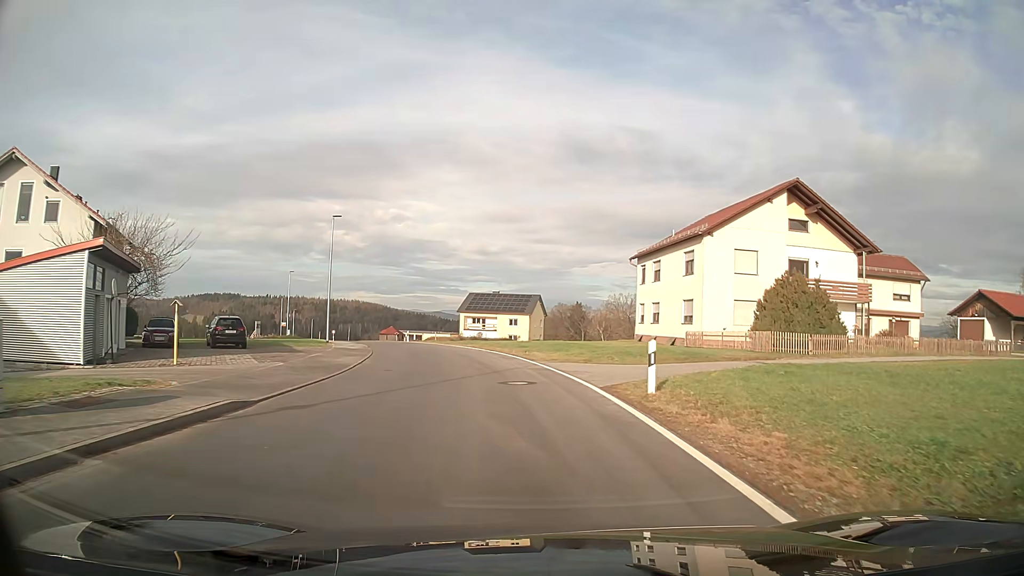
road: unclassified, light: Day
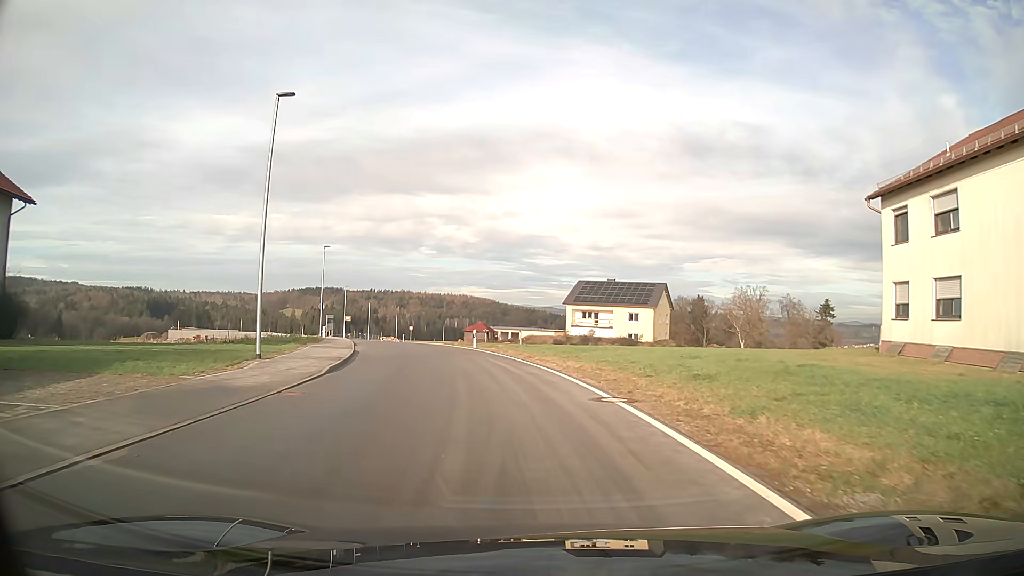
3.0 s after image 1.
(-1.8, +24.1) m; -10°
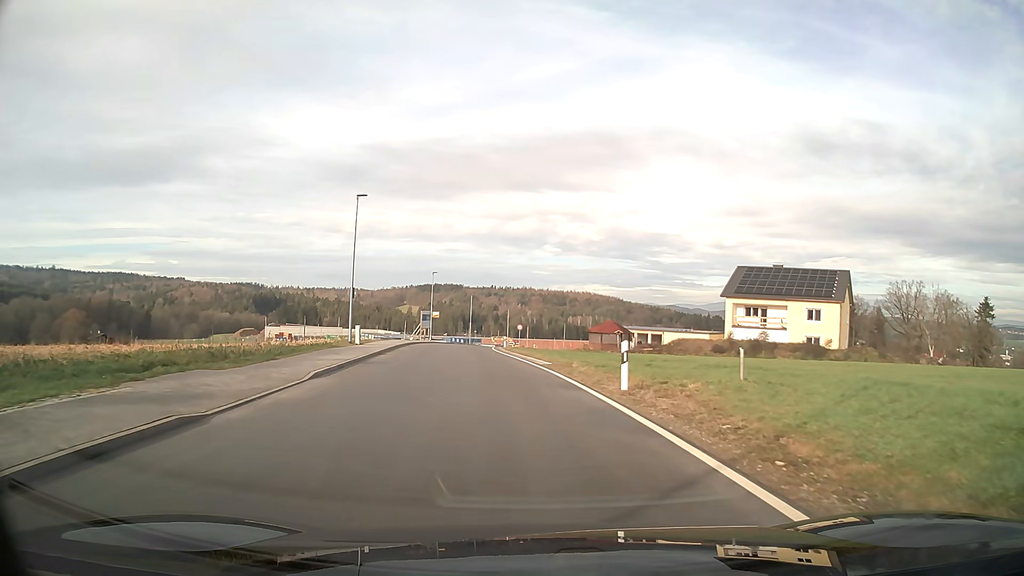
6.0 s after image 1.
(-2.3, +24.3) m; -10°
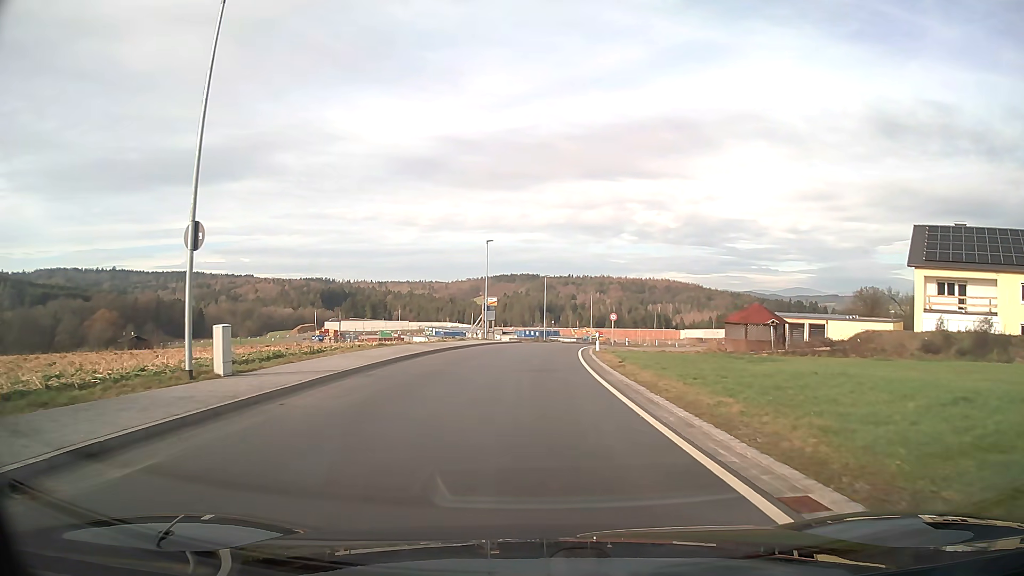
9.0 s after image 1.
(-1.5, +24.4) m; -6°
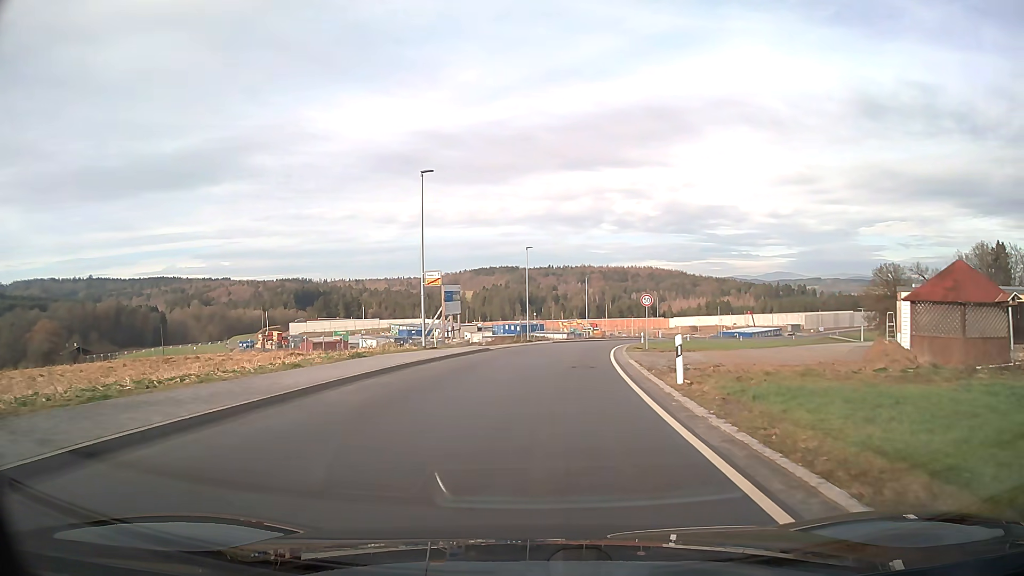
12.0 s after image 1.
(+0.2, +24.7) m; +2°
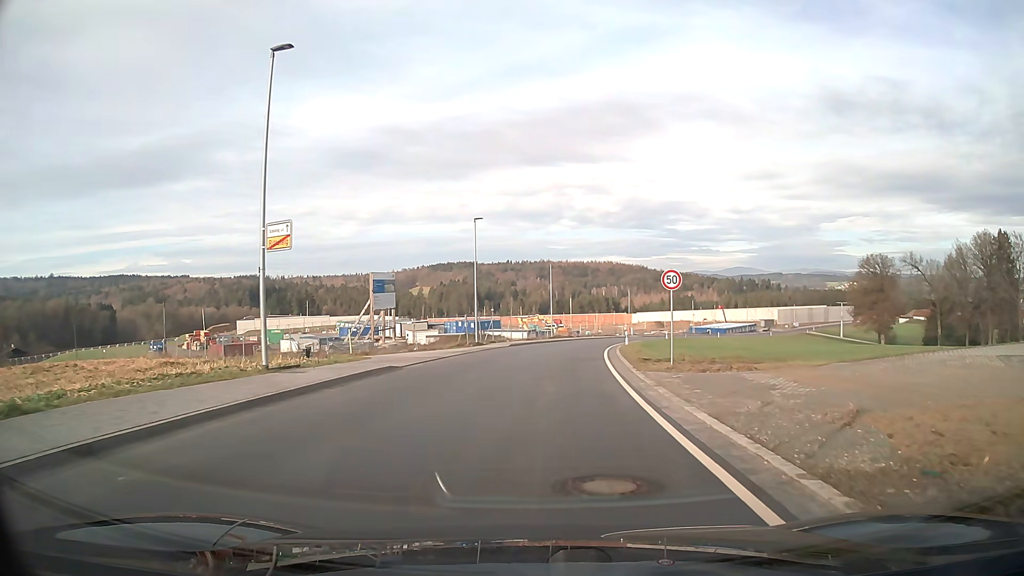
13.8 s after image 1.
(+0.4, +14.7) m; +4°
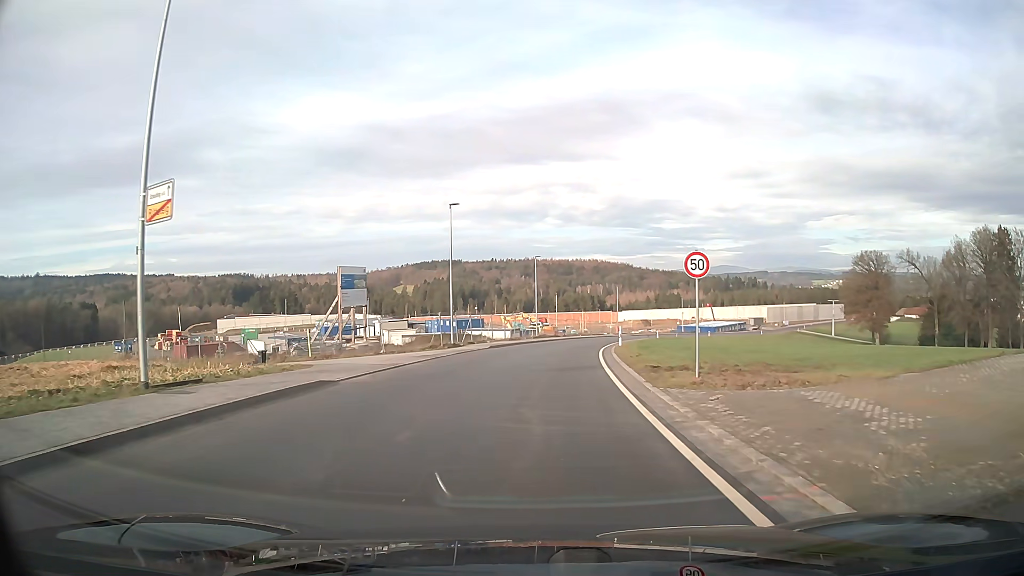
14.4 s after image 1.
(+0.1, +4.9) m; +1°
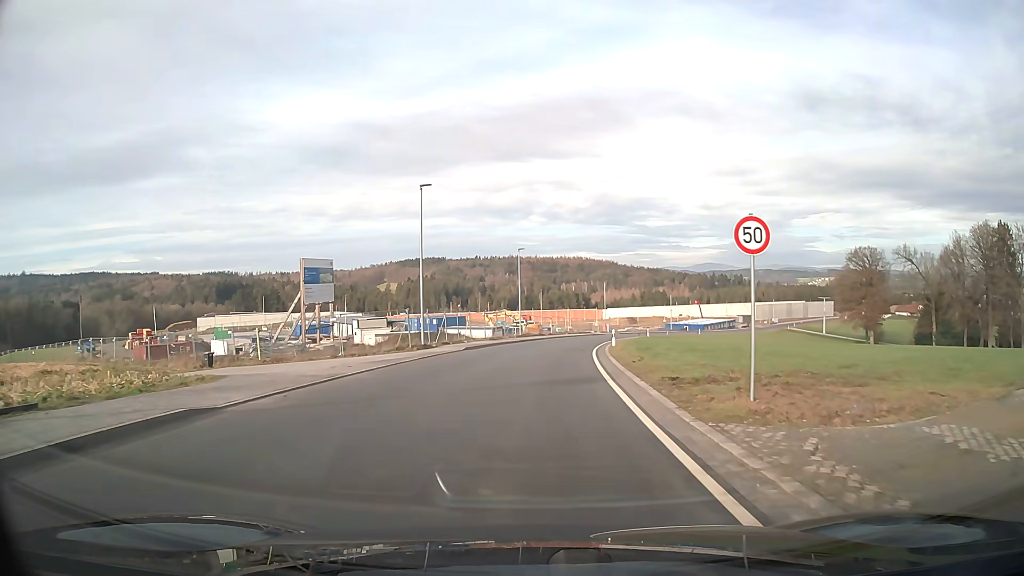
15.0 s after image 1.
(+0.1, +4.9) m; +1°
